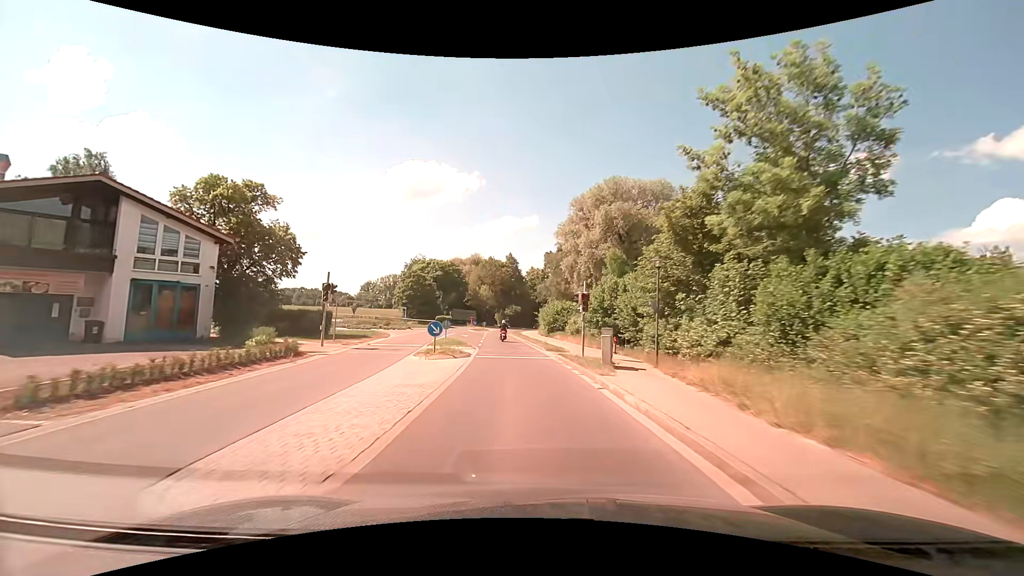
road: secondary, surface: asphalt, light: Day
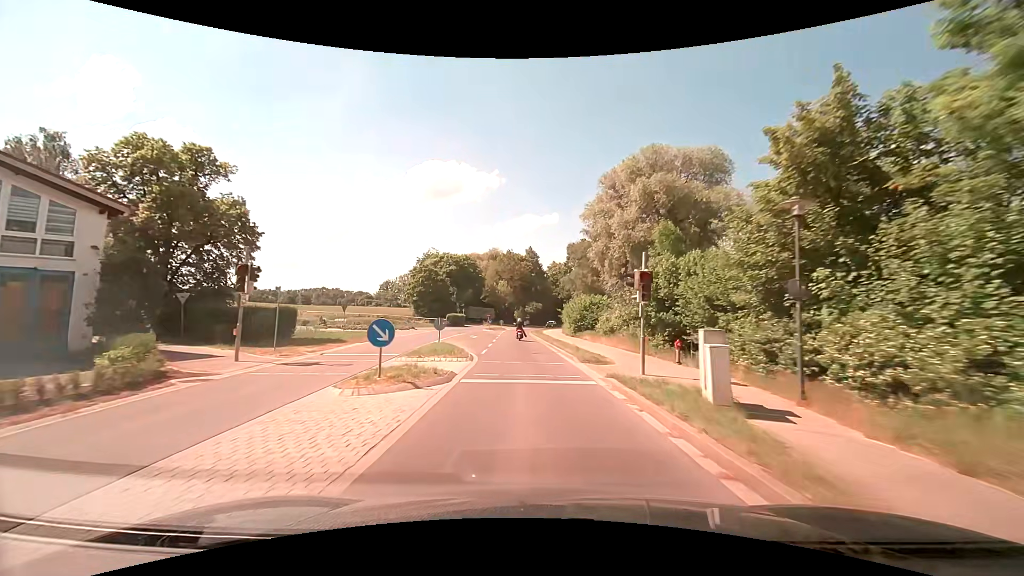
(-0.2, +9.1) m; -3°
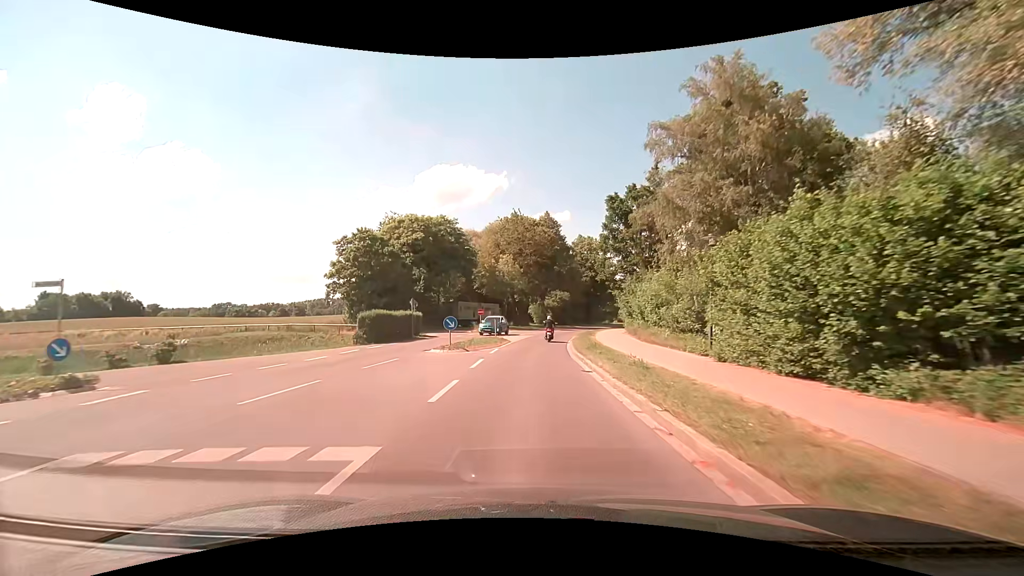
(-1.7, +42.8) m; -2°
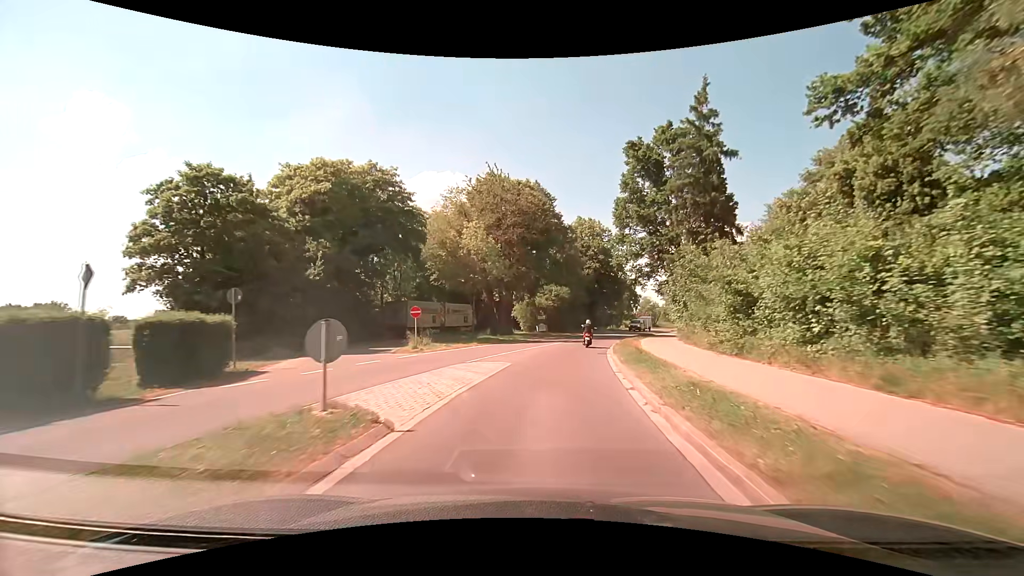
(0.0, +24.6) m; +1°
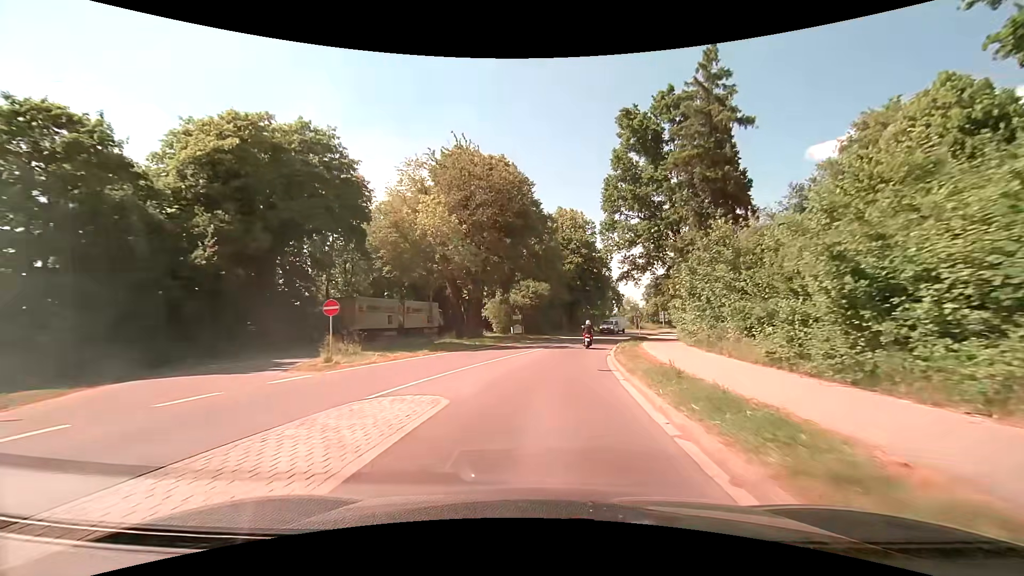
(+0.2, +8.4) m; +3°
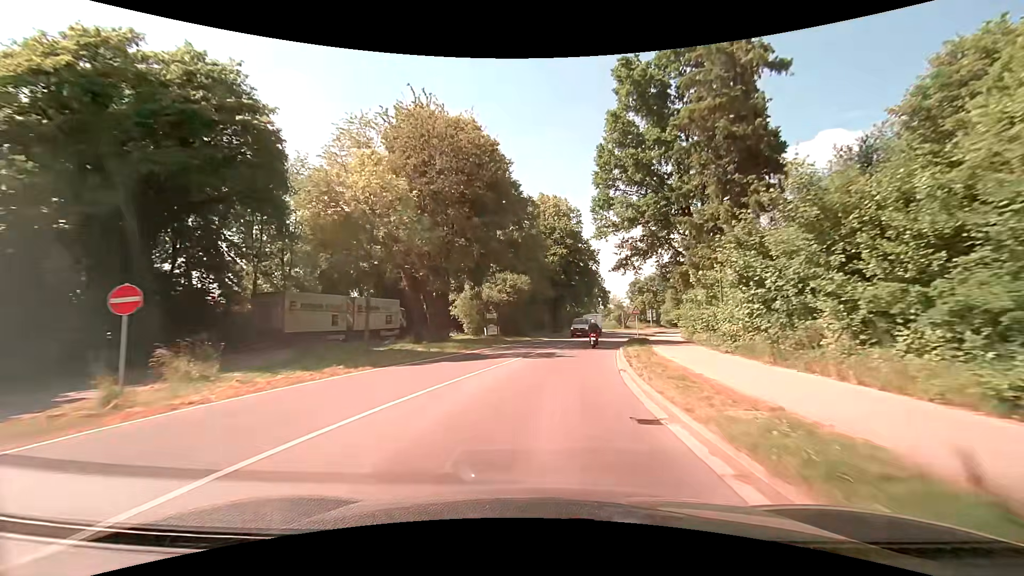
(+0.2, +8.5) m; +2°
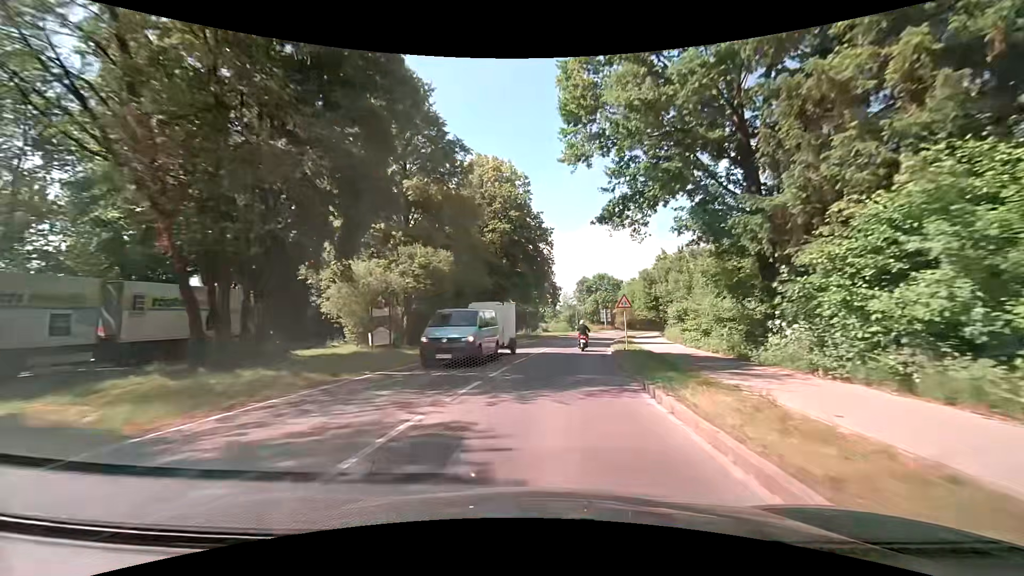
(+0.7, +17.5) m; +6°
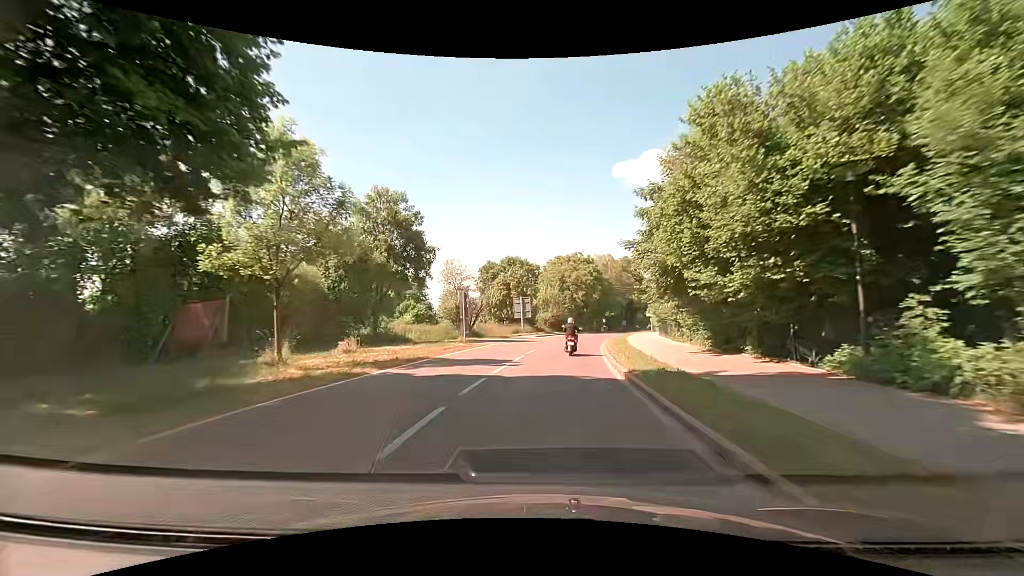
(+4.6, +43.5) m; +11°
(0, +10) (+1, +20) (+2, +30) (+3, +40) (+5, +50) (+7, +59) (+9, +69) (+12, +79) (+15, +88) (+18, +98) m
